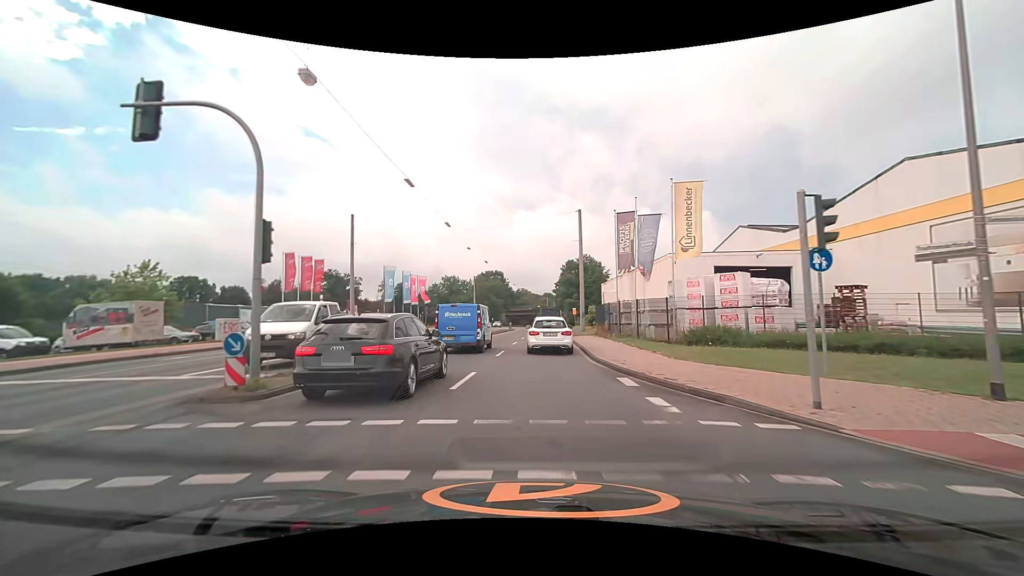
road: secondary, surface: asphalt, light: Day
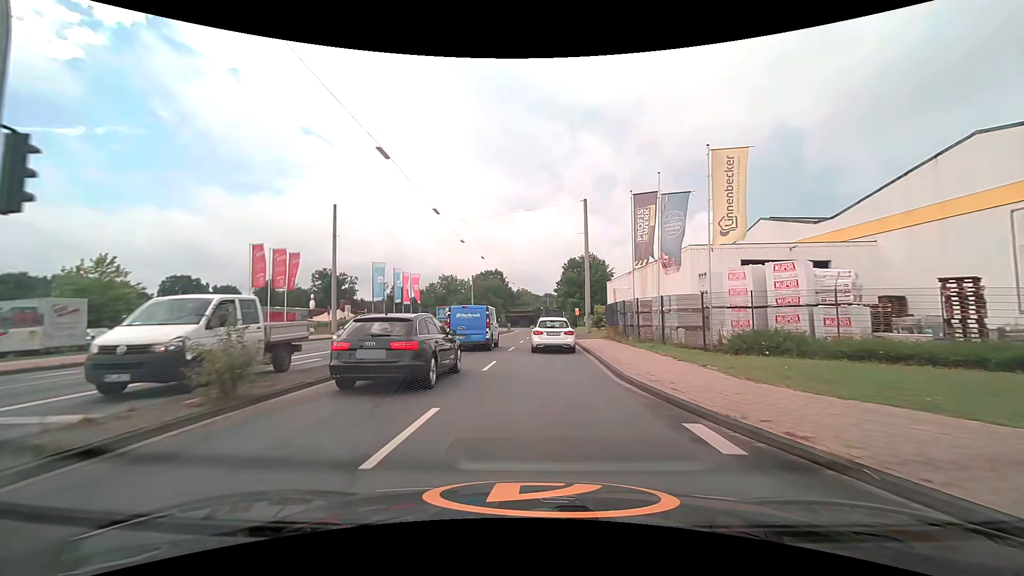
(0.0, +5.1) m; 0°
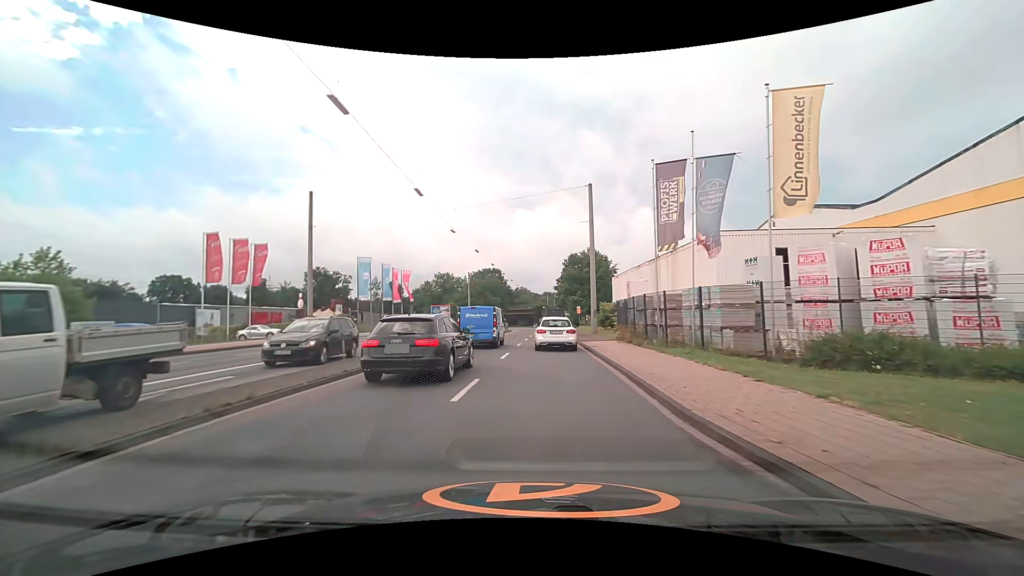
(0.0, +5.1) m; +1°
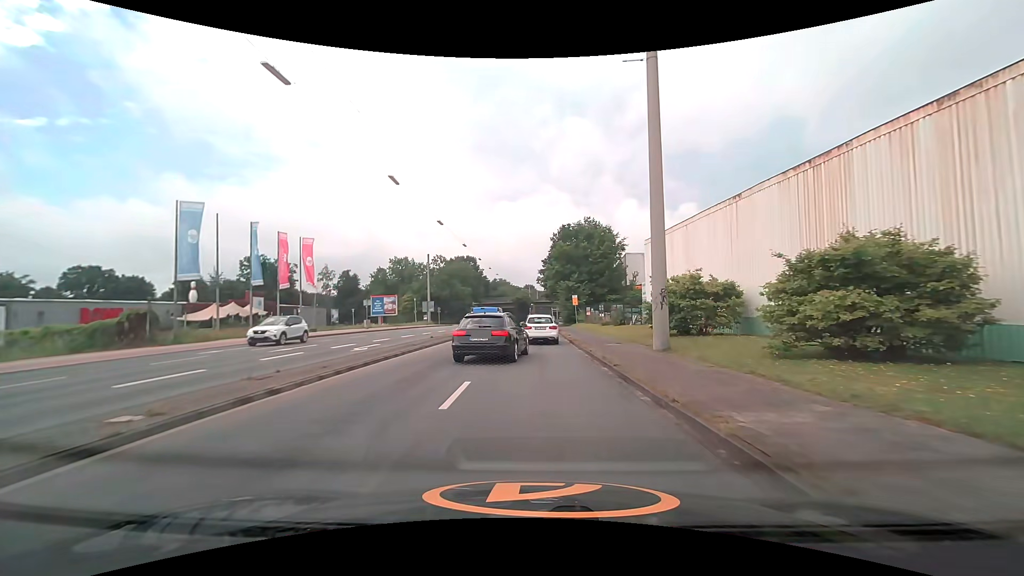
(+0.4, +27.0) m; +1°
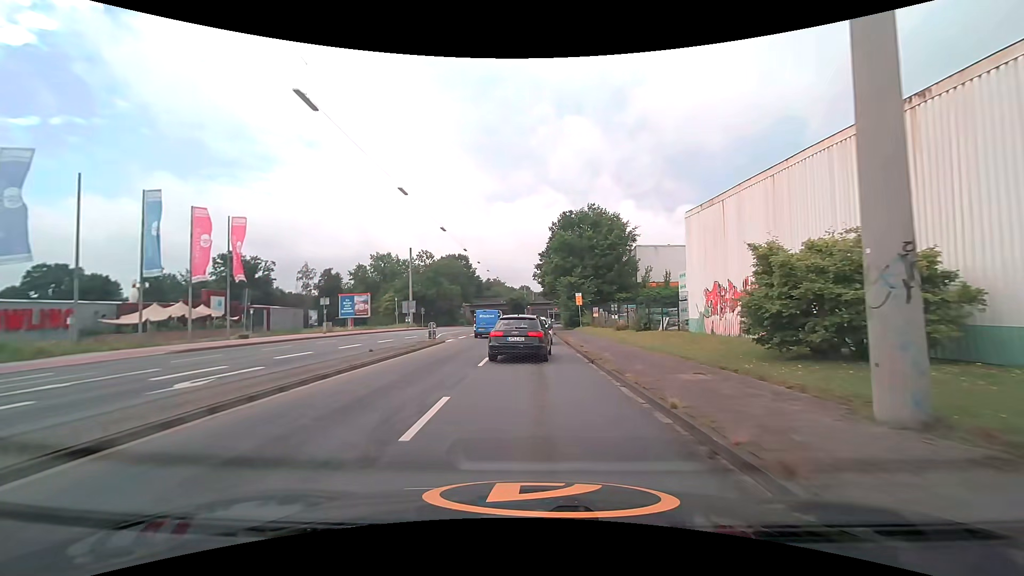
(+0.1, +10.4) m; +1°
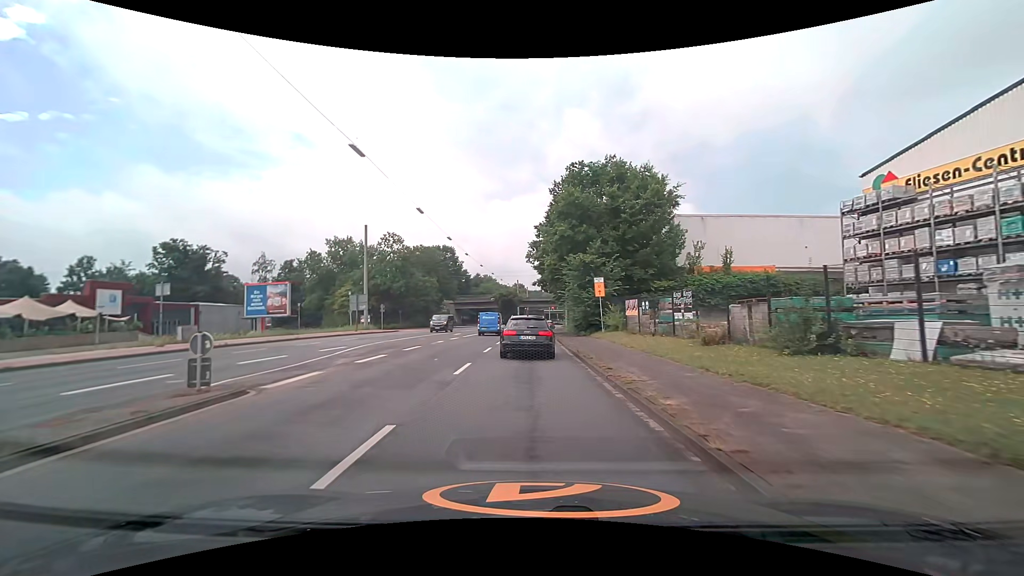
(-0.1, +19.6) m; 0°
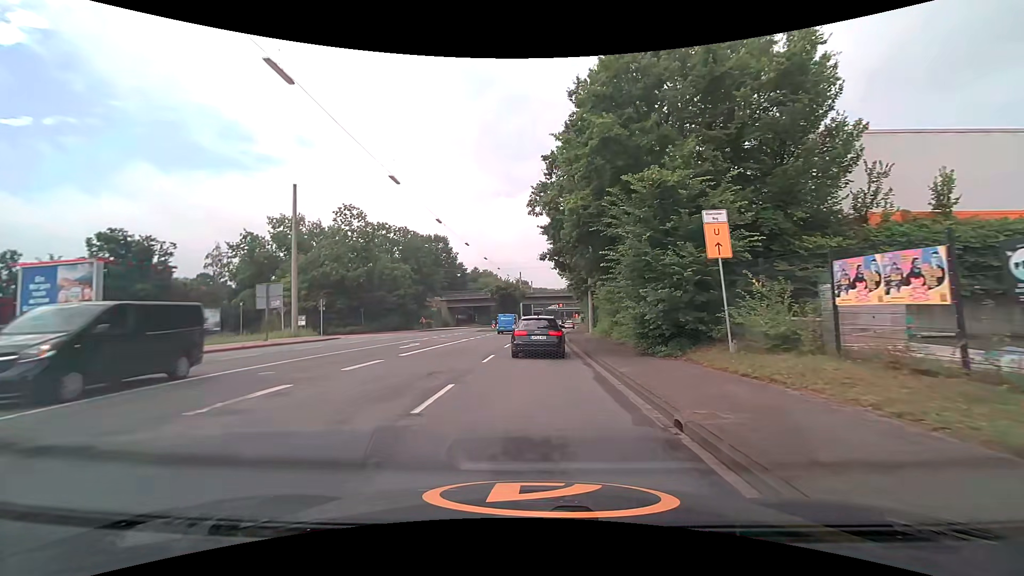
(-0.2, +19.9) m; -1°
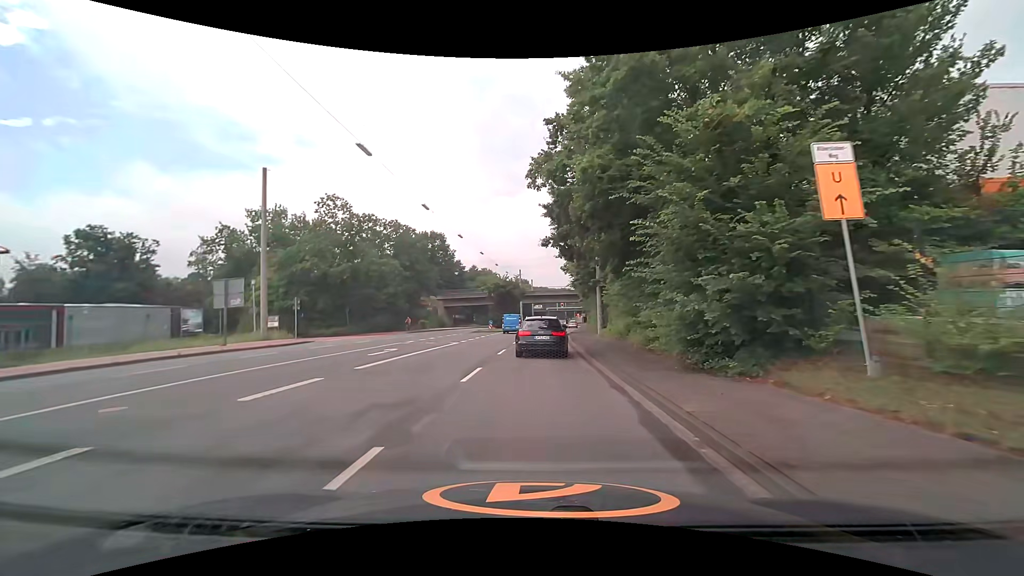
(0.0, +4.9) m; -1°
(0, +10) (0, +20) (+1, +30) (+1, +40) (+2, +50) (+4, +60) (+5, +70) (+6, +80) (+7, +90) (+8, +100) m
